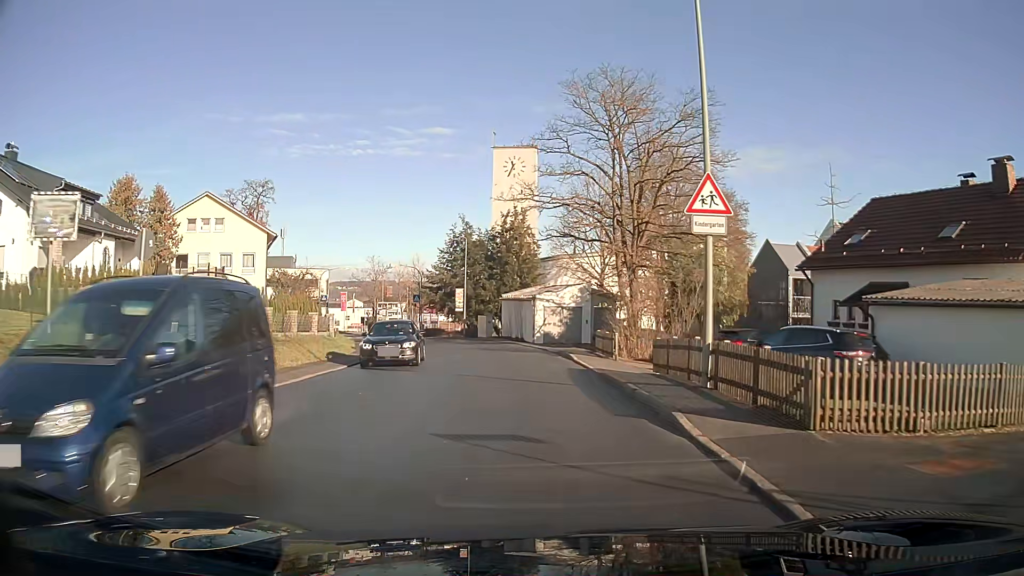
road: tertiary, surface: asphalt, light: Day
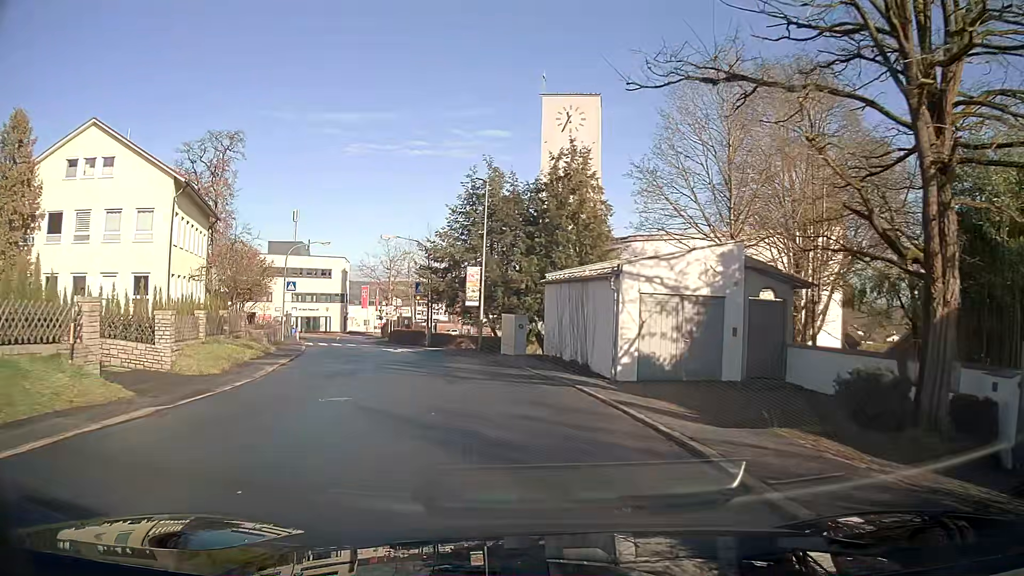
(-0.7, +23.7) m; -6°
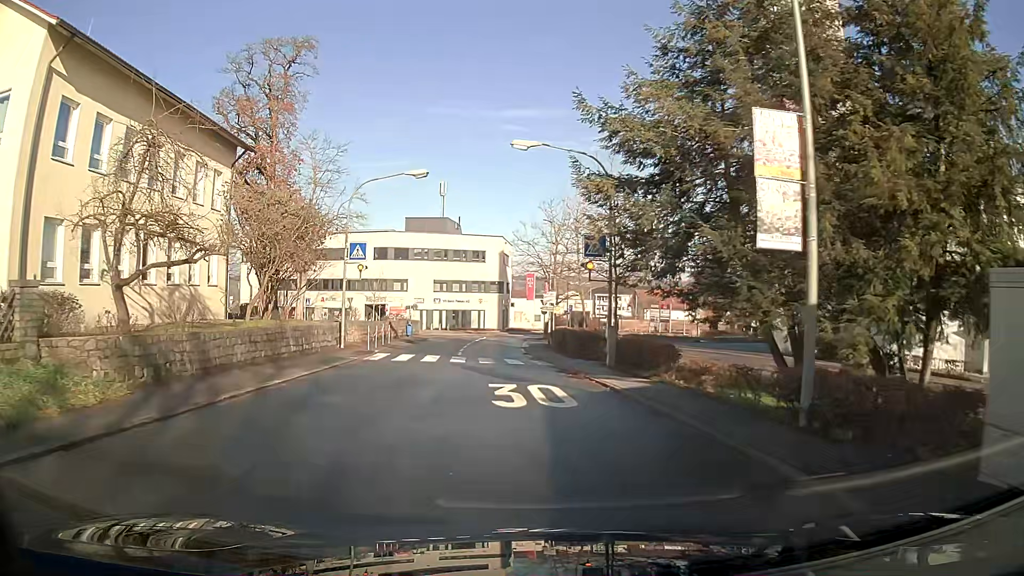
(-3.2, +23.1) m; -14°
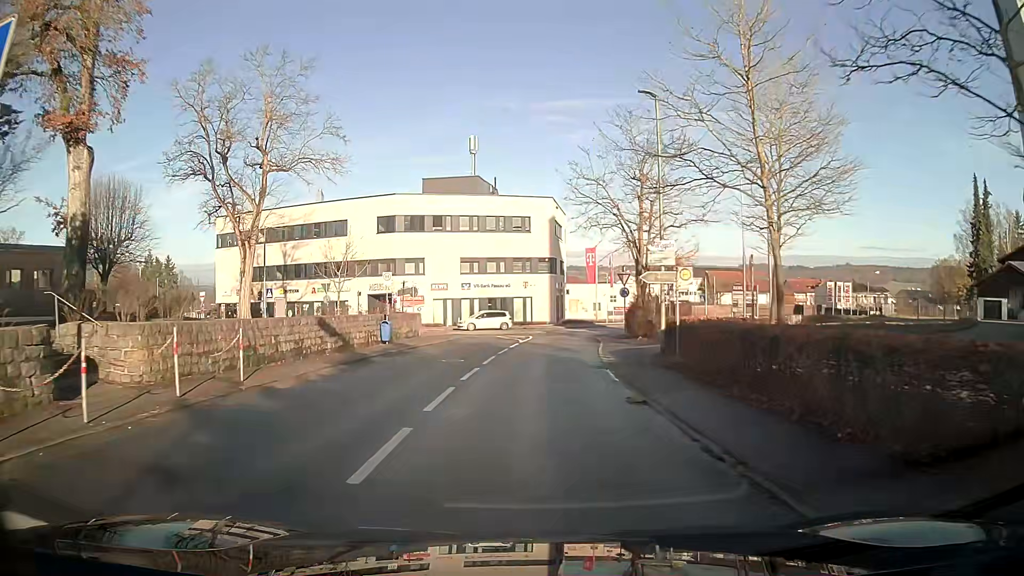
(-0.9, +23.5) m; -3°
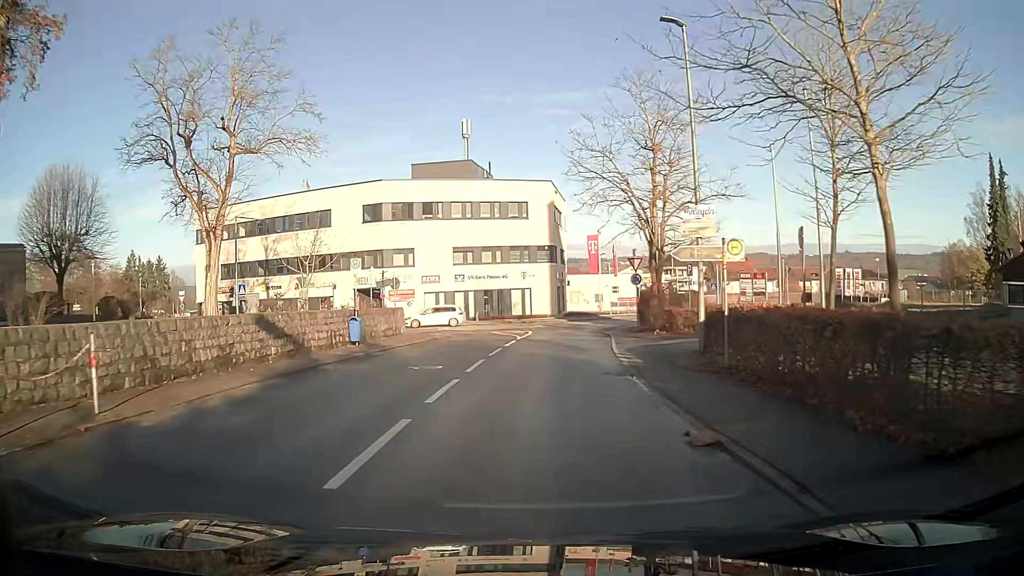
(0.0, +4.7) m; 0°
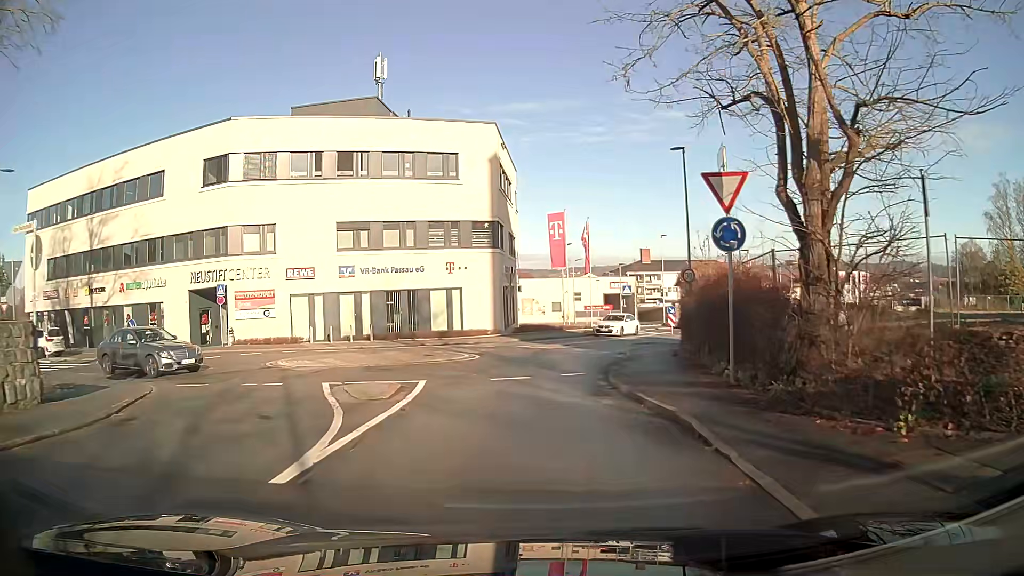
(+0.8, +22.4) m; +3°
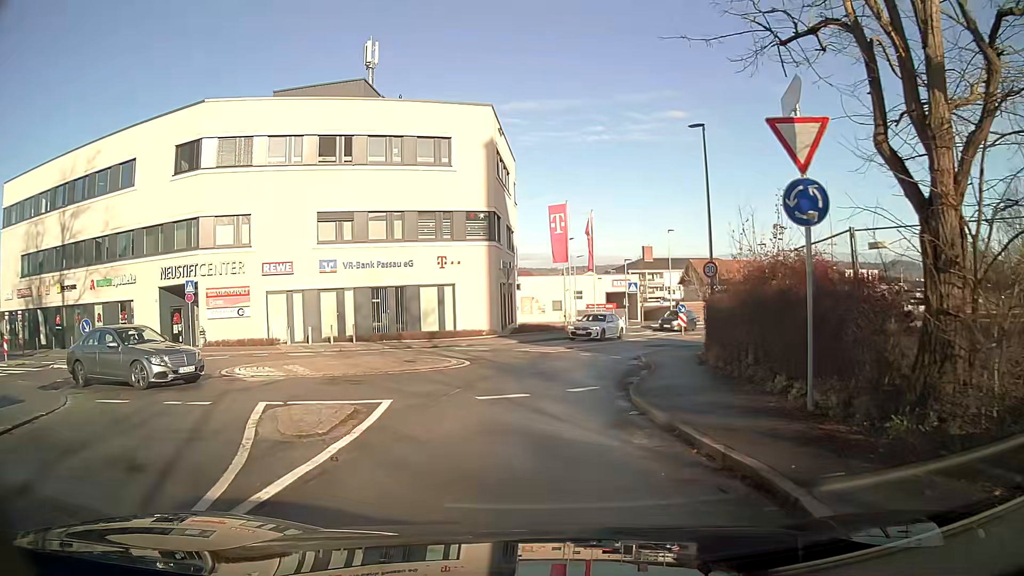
(0.0, +3.2) m; 0°
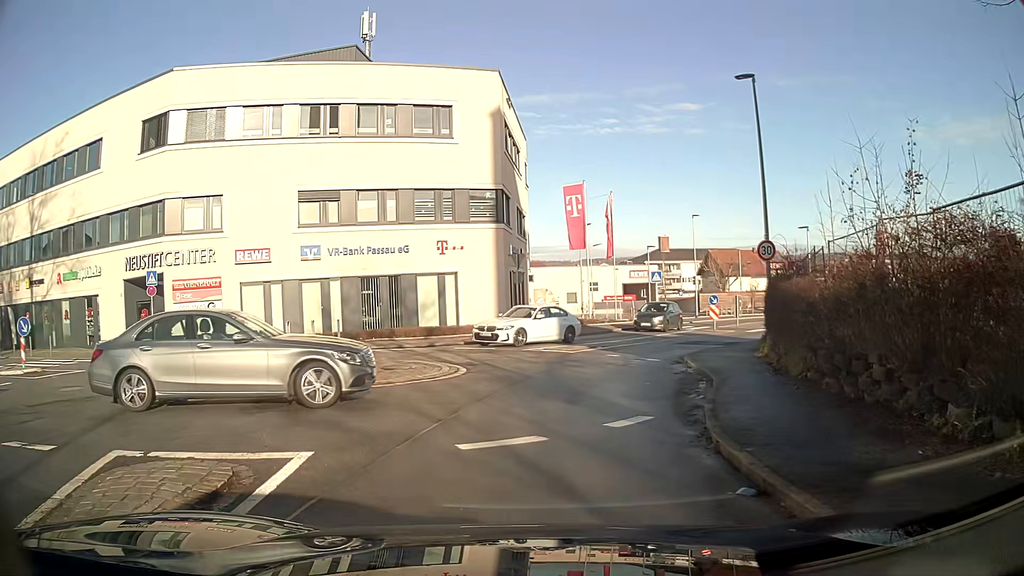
(0.0, +4.3) m; -1°
